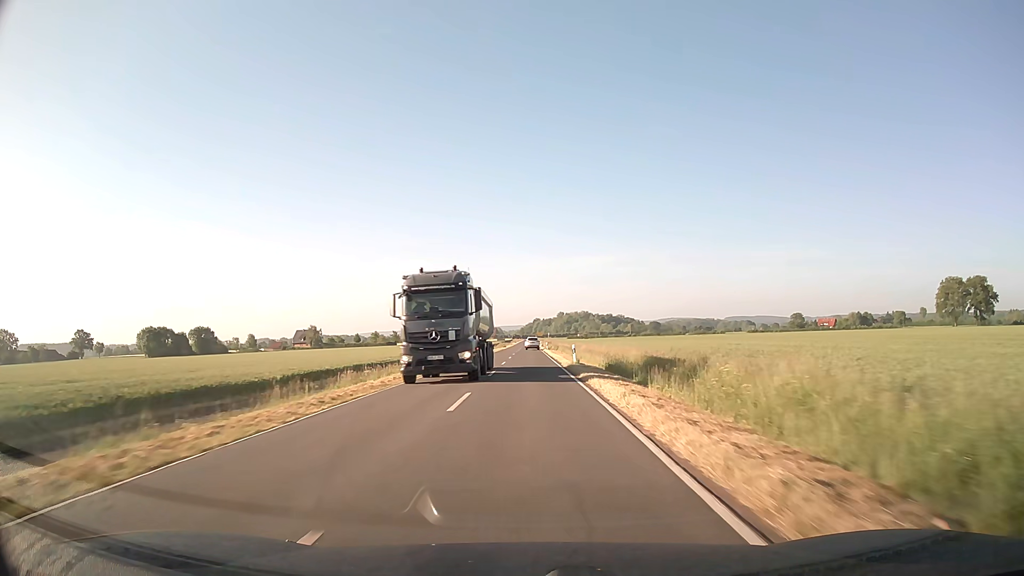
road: secondary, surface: asphalt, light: Day
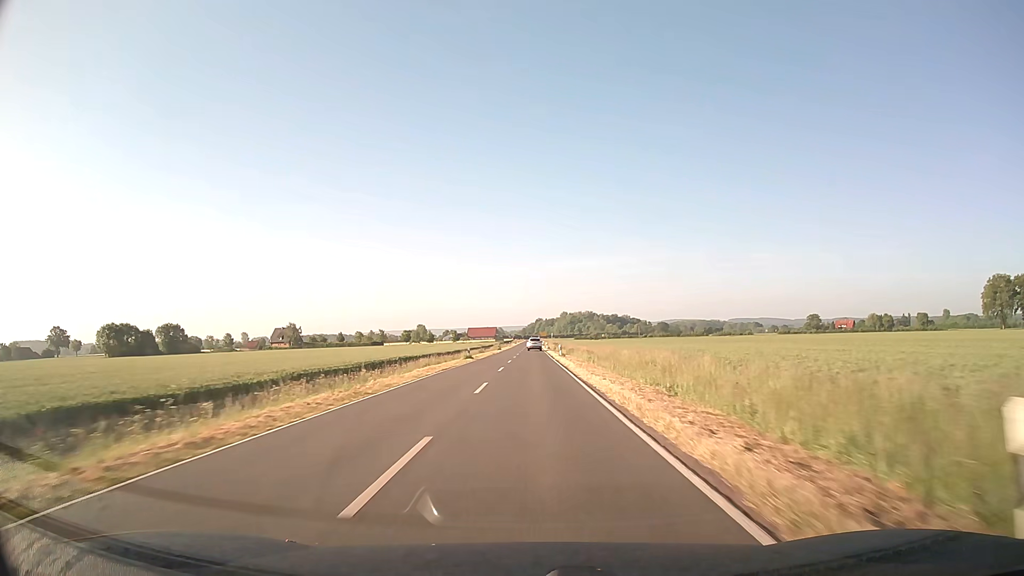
(-0.1, +31.6) m; 0°
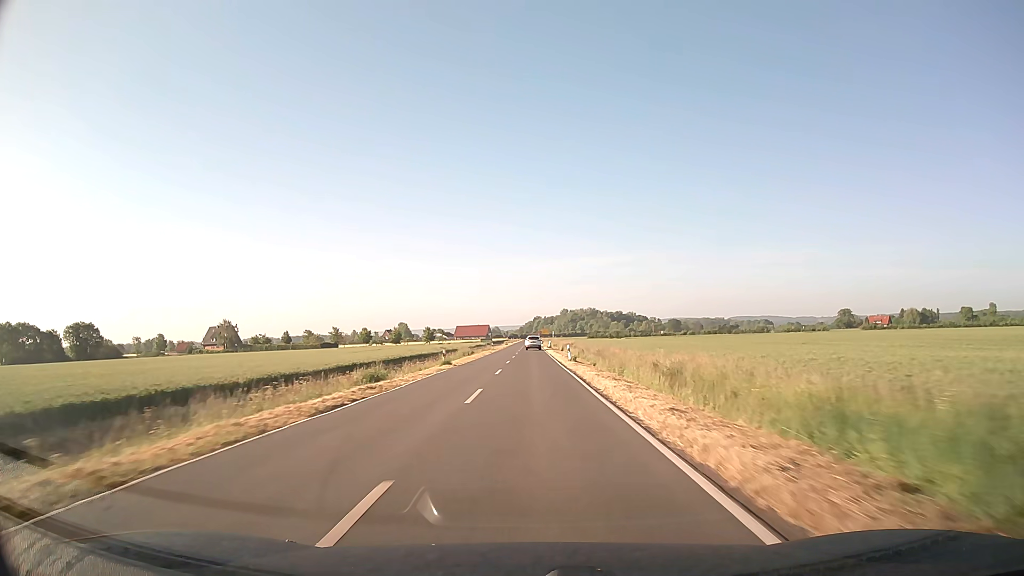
(+0.2, +63.3) m; 0°
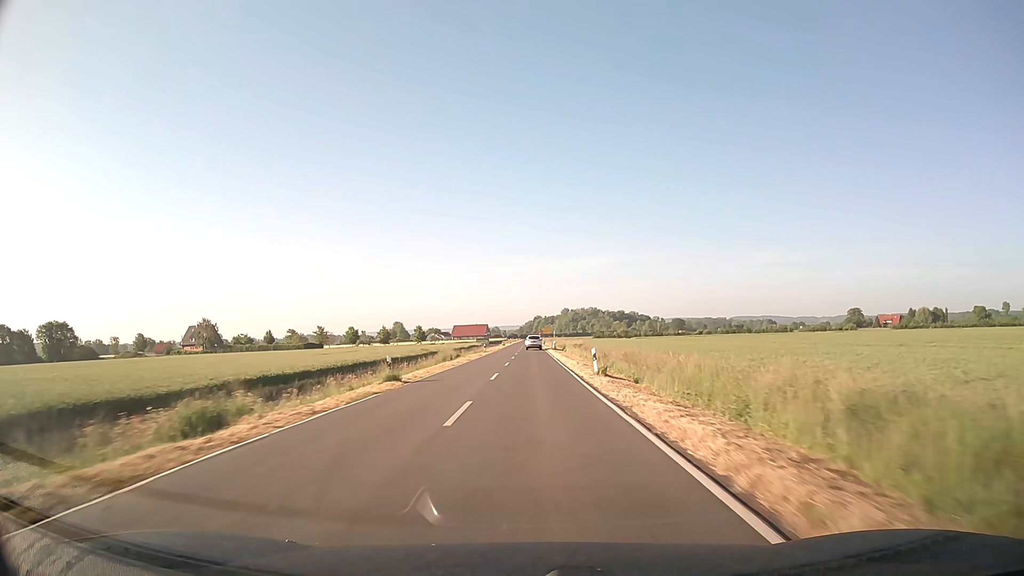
(0.0, +15.9) m; 0°
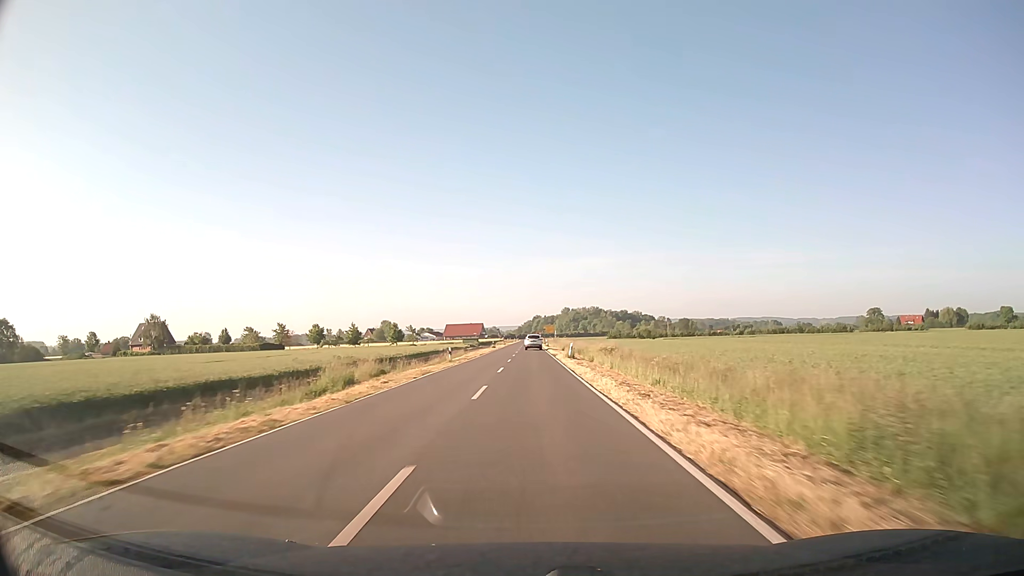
(0.0, +31.7) m; 0°
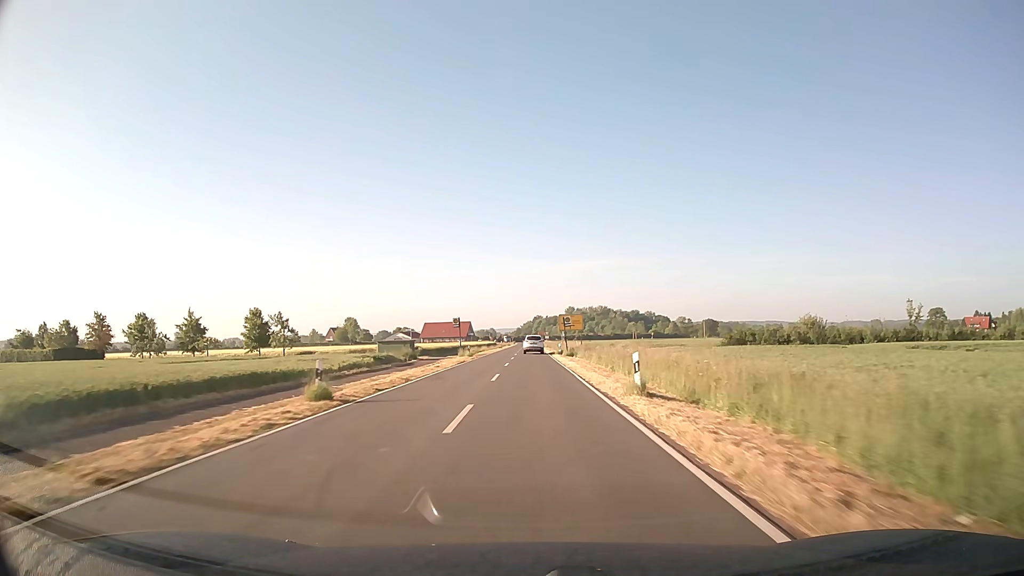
(0.0, +77.4) m; 0°
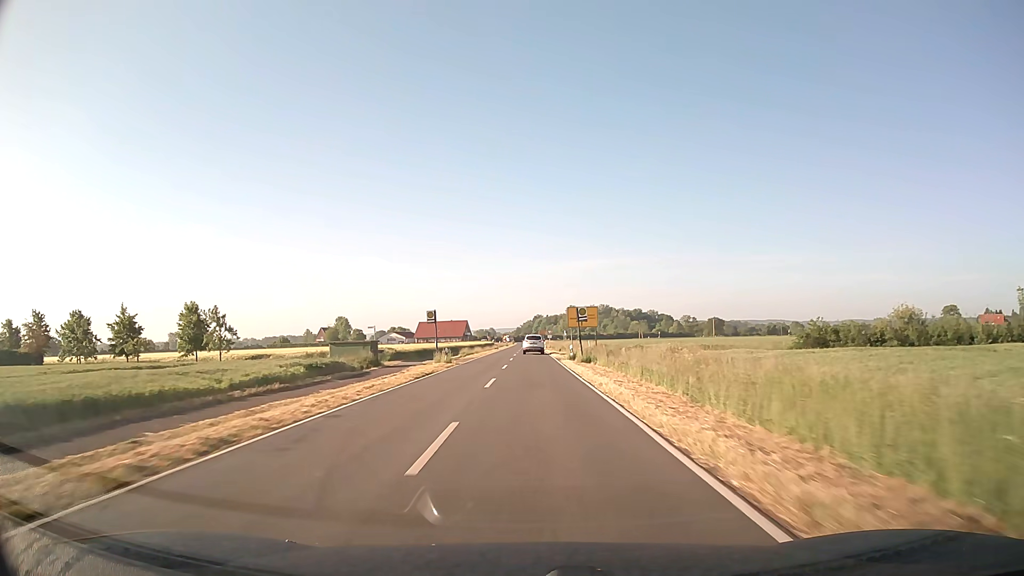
(0.0, +15.0) m; 0°
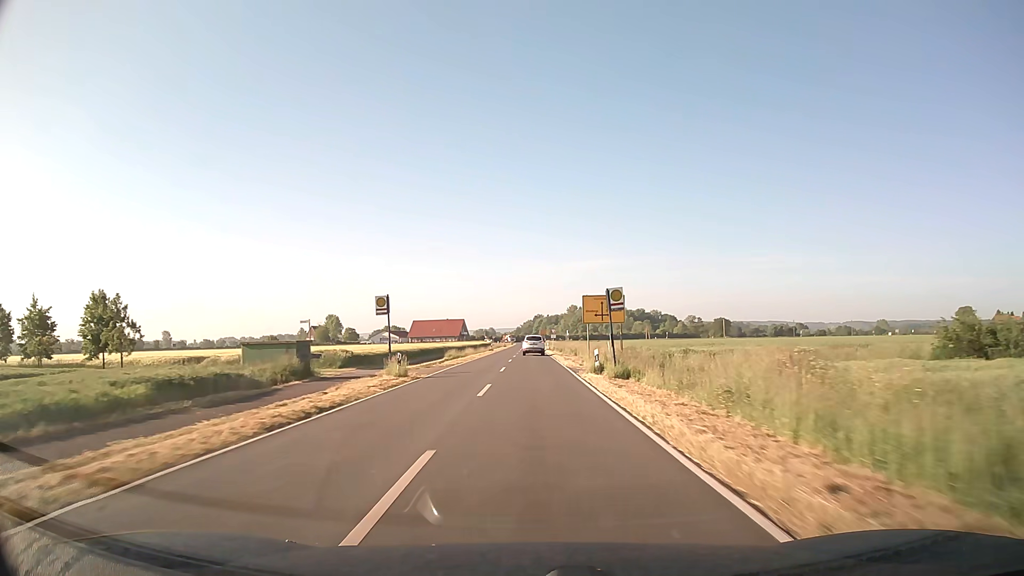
(0.0, +14.7) m; 0°
(0, +10) (0, +20) (0, +30) (0, +40) (0, +50) (0, +60) (0, +70) (0, +80) (0, +90) (0, +100) m
